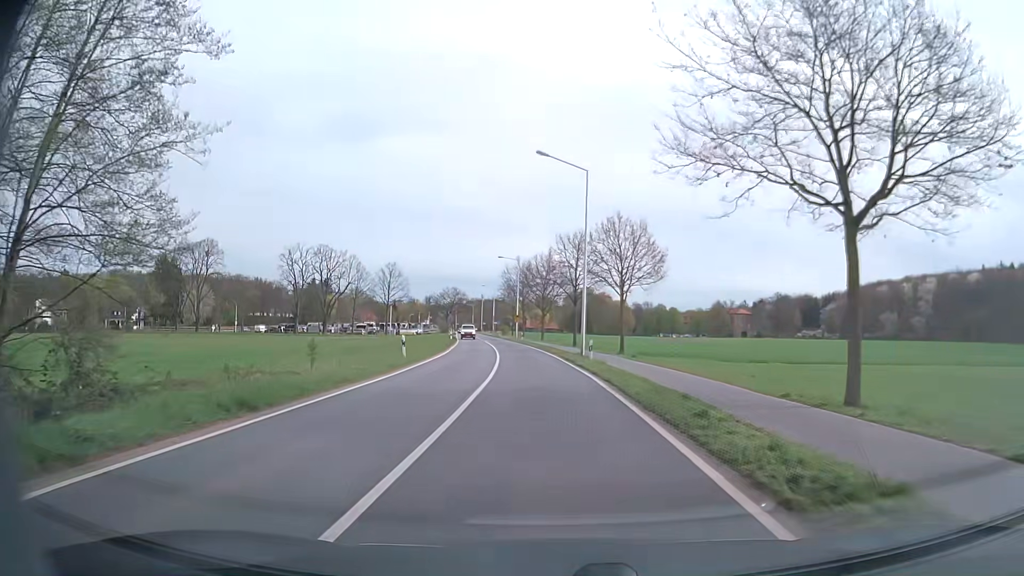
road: secondary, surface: asphalt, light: Day
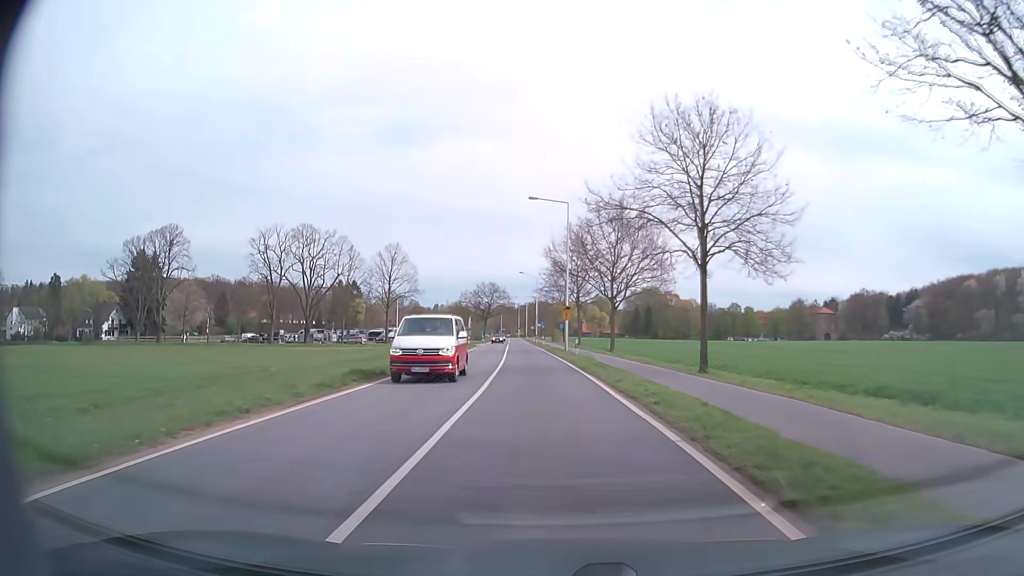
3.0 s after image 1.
(-1.6, +37.9) m; -5°
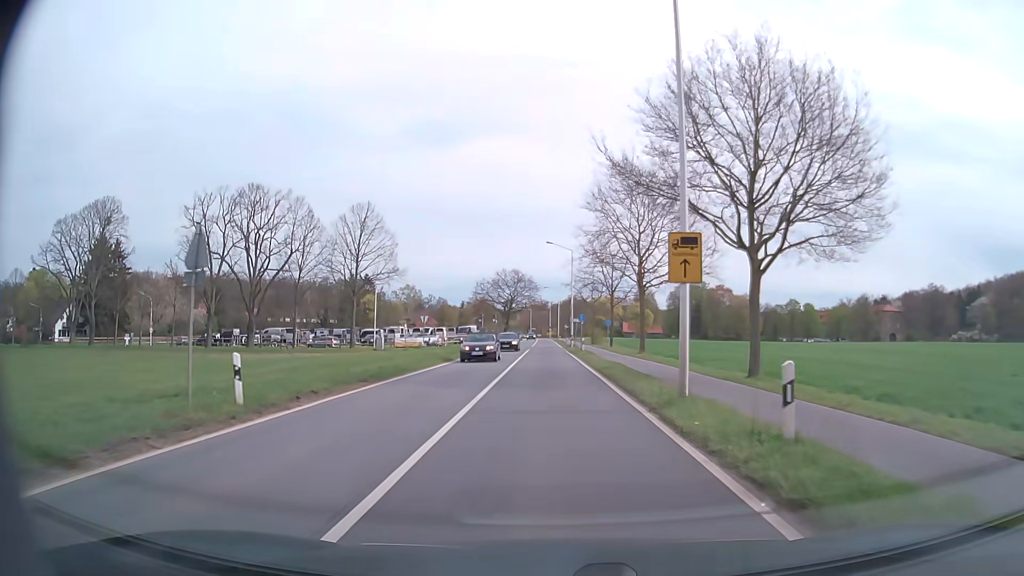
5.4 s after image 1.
(-0.9, +30.4) m; -3°
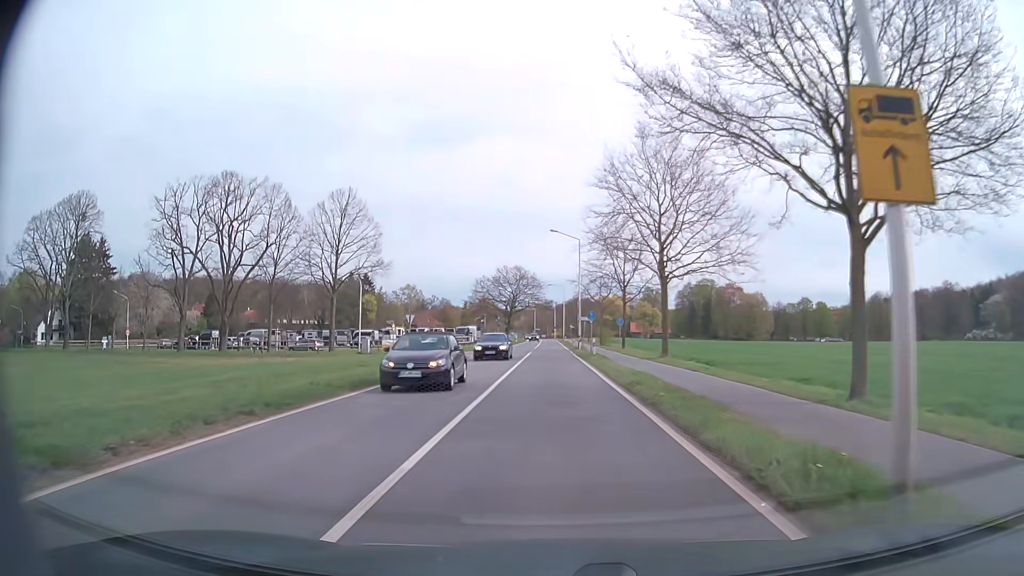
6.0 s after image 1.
(0.0, +7.6) m; -1°
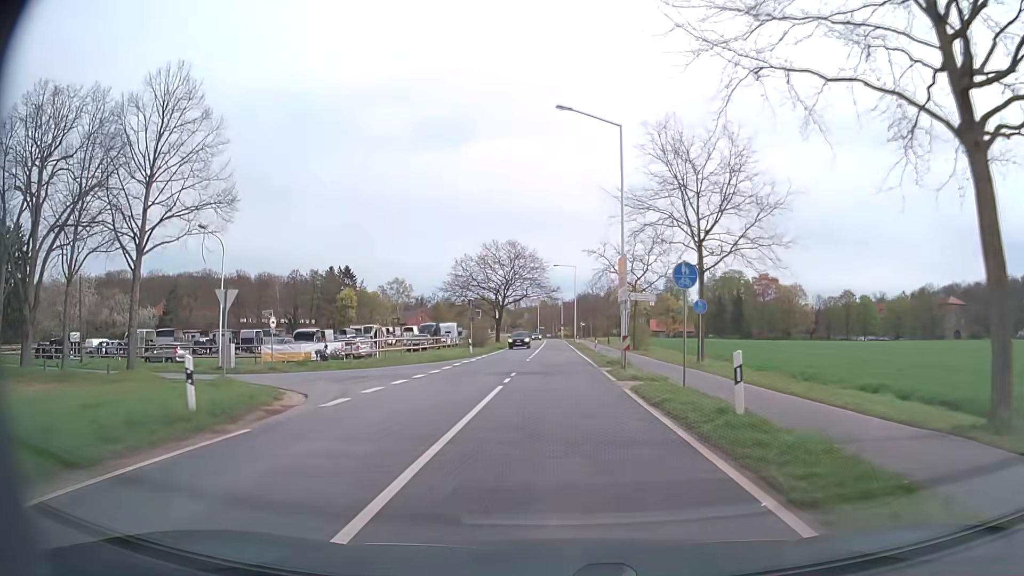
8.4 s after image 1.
(-0.2, +30.4) m; 0°
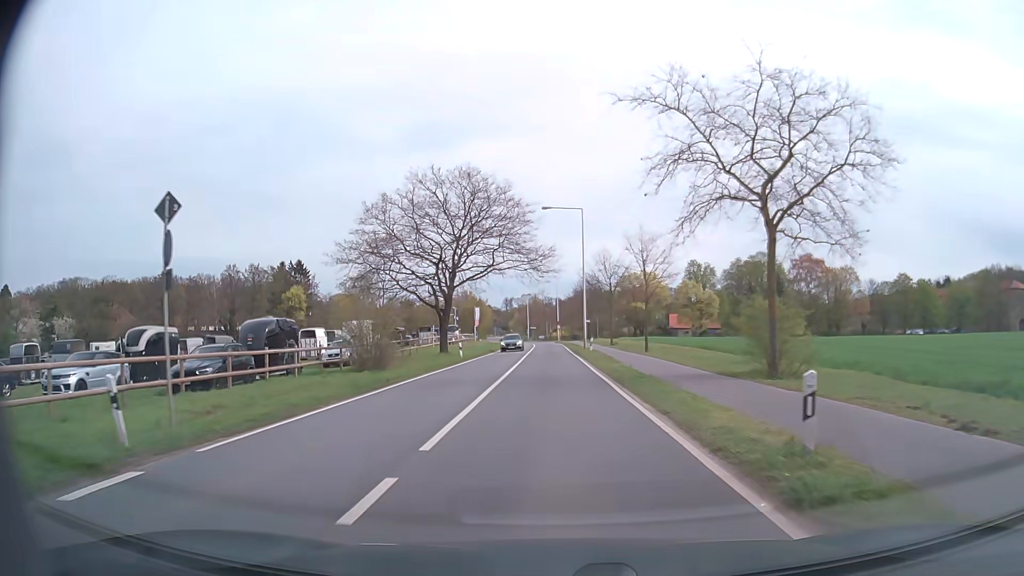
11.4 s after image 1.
(+0.1, +38.1) m; +1°
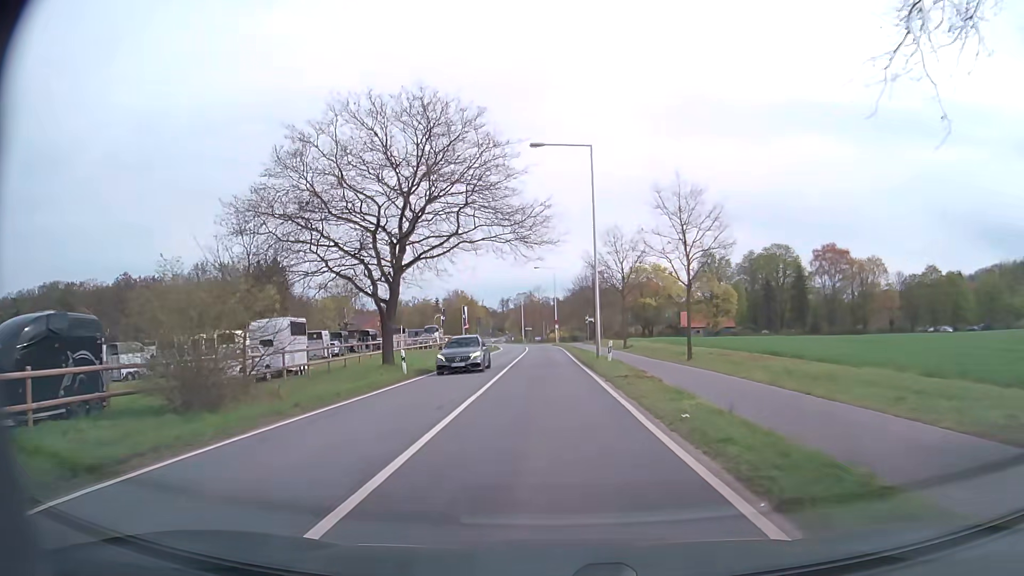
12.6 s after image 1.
(0.0, +15.2) m; 0°
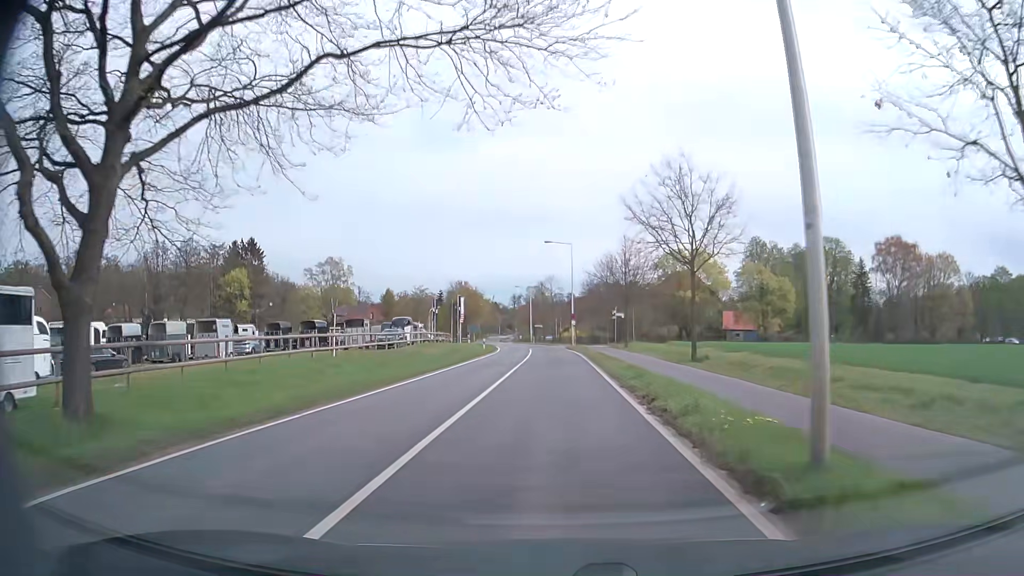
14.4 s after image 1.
(-0.1, +22.8) m; -1°
(0, +10) (0, +20) (0, +30) (0, +40) (-1, +50) (-1, +60) (-1, +70) (-2, +80) (-3, +90) (-4, +100) m
